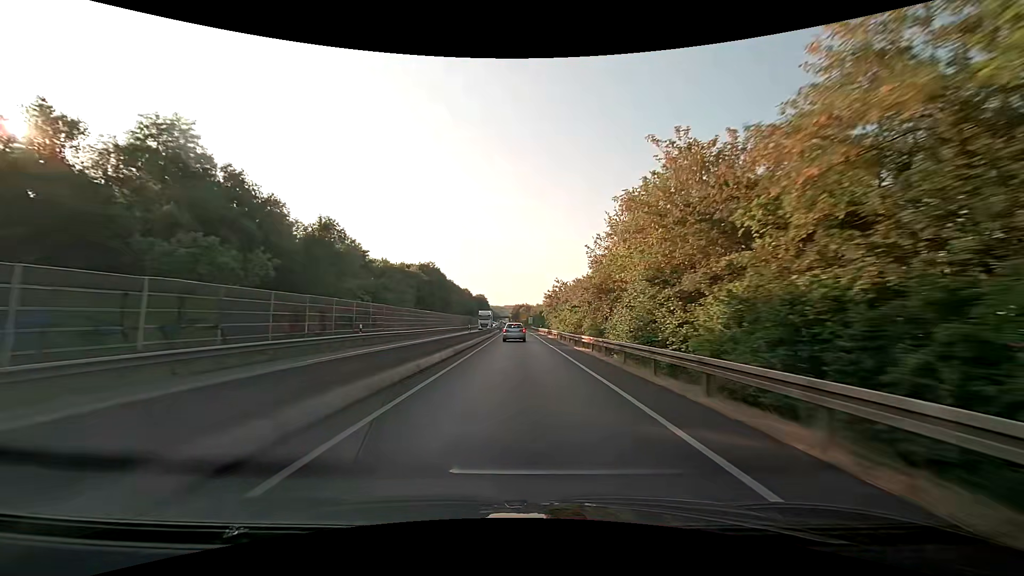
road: trunk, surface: asphalt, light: Day
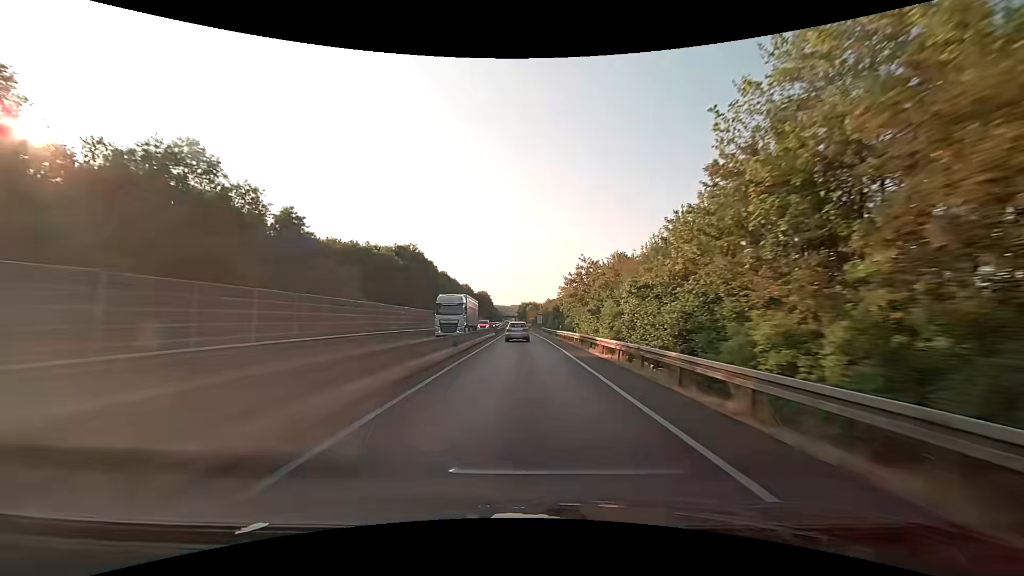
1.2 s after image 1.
(-0.2, +29.9) m; -1°
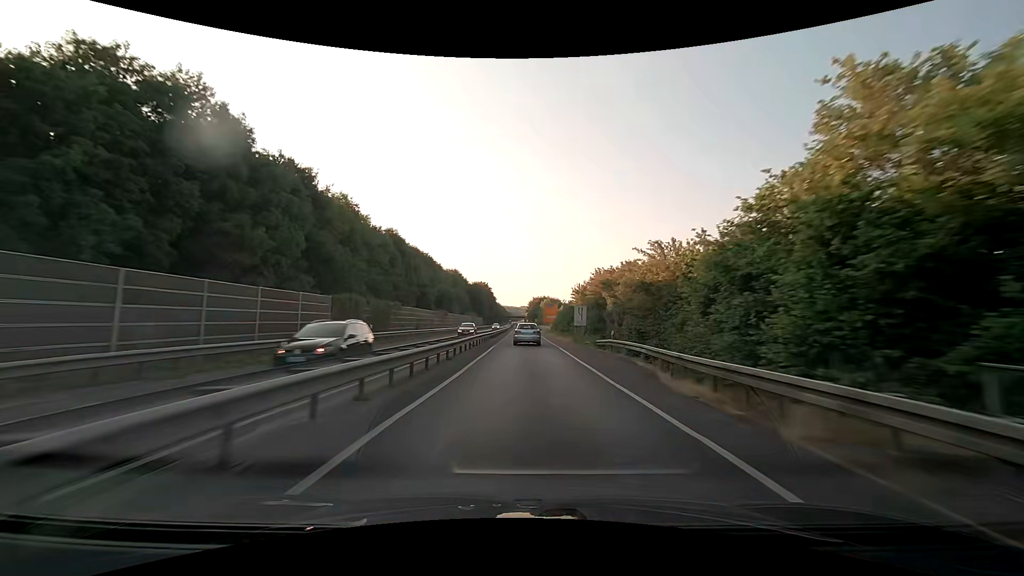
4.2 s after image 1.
(-0.8, +71.1) m; -1°
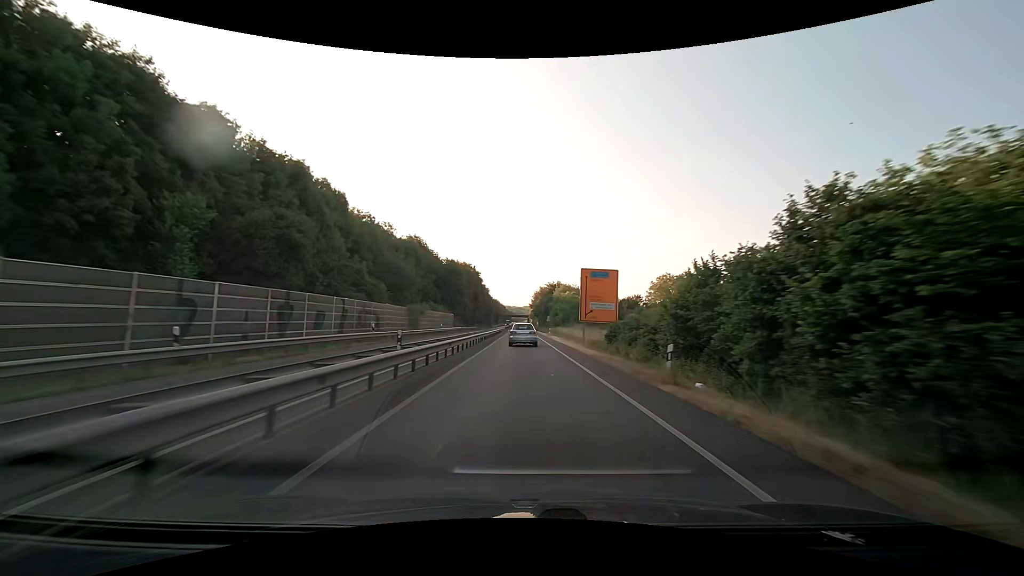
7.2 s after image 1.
(+0.2, +67.2) m; 0°
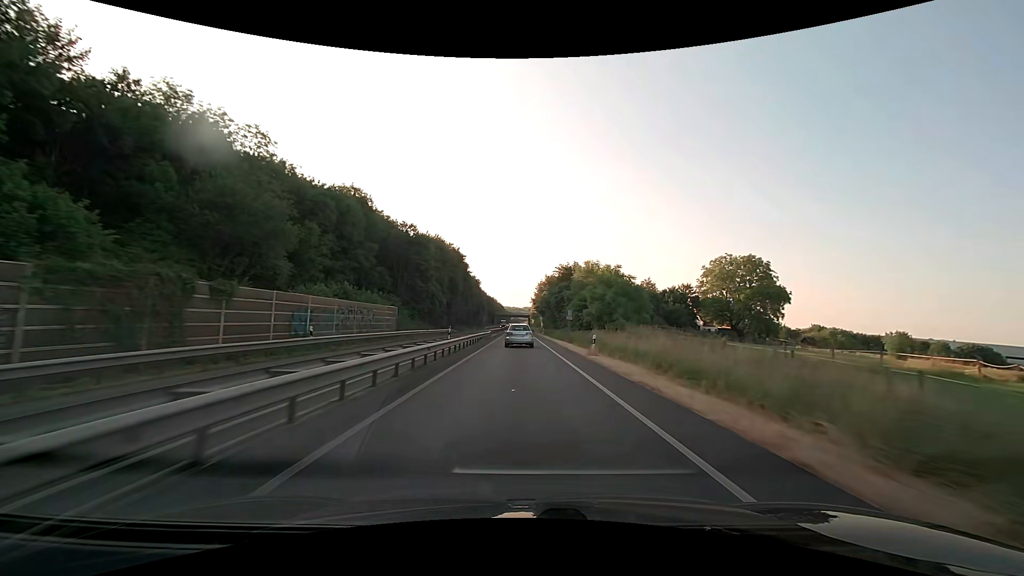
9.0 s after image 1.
(0.0, +39.3) m; 0°
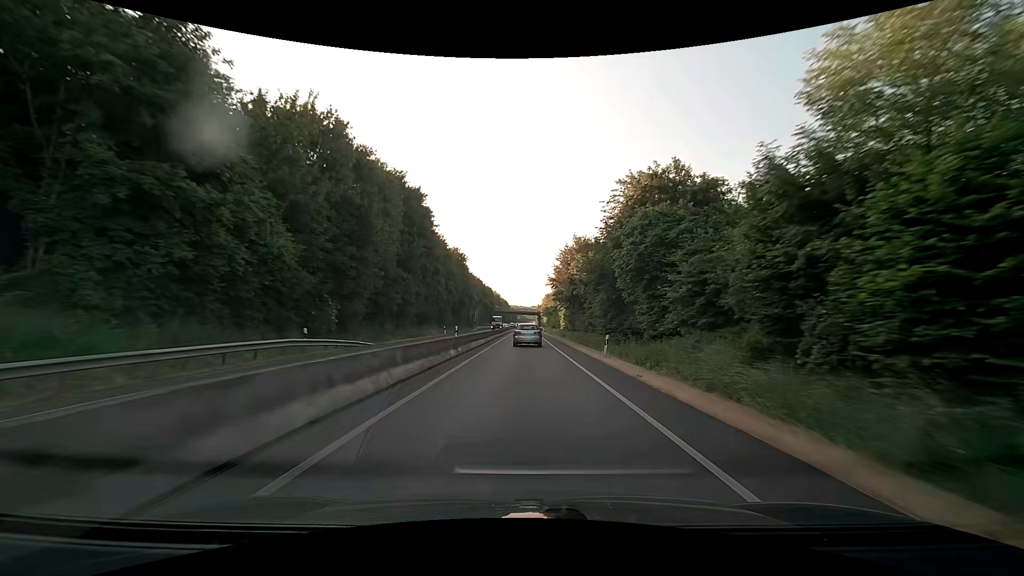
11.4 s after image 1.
(-0.4, +51.7) m; -1°
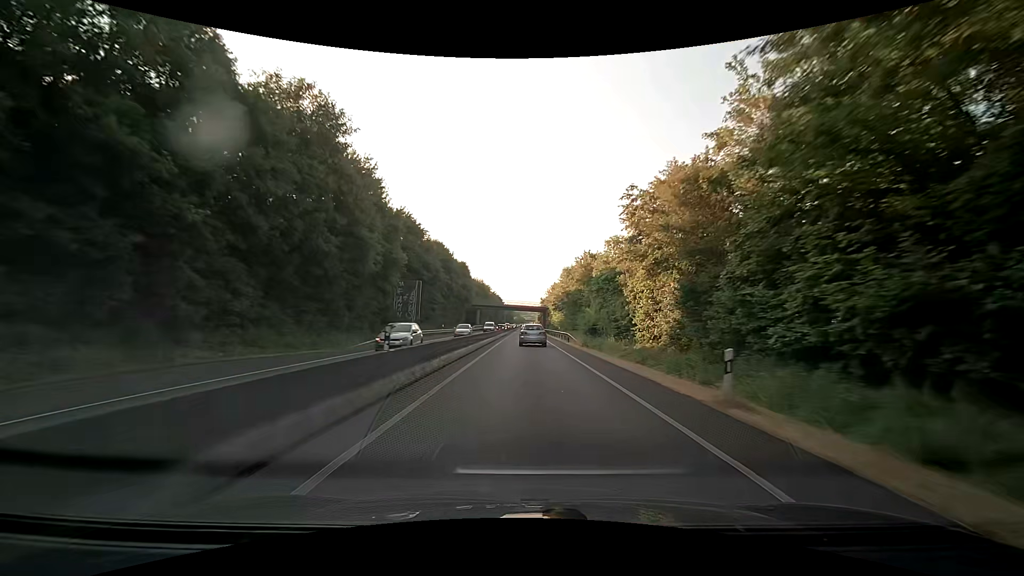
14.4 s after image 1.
(-0.1, +63.6) m; 0°
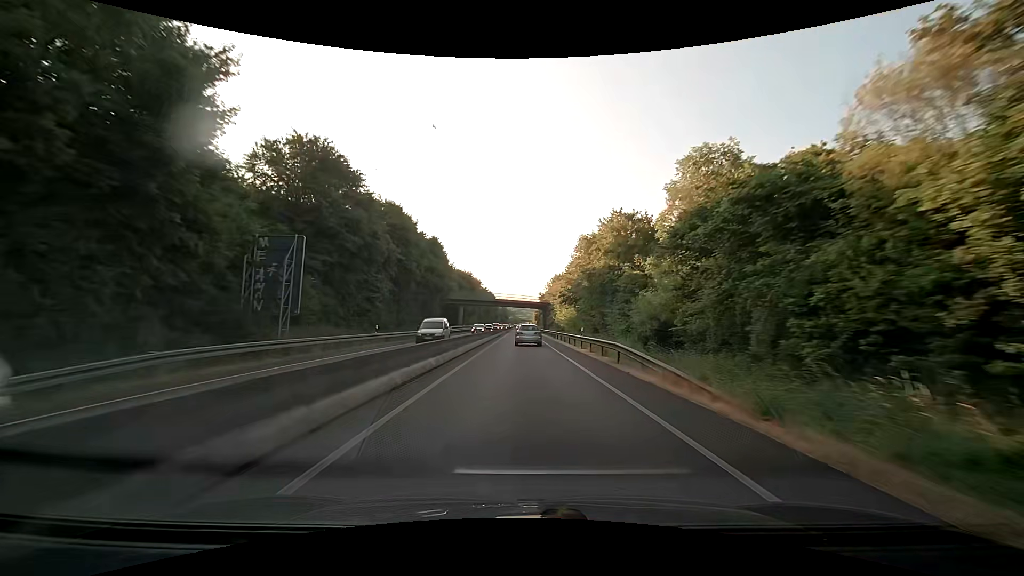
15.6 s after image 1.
(+0.1, +25.3) m; 0°
(0, +10) (0, +20) (0, +30) (0, +40) (0, +50) (0, +60) (0, +70) (0, +80) (0, +90) (0, +100) m
